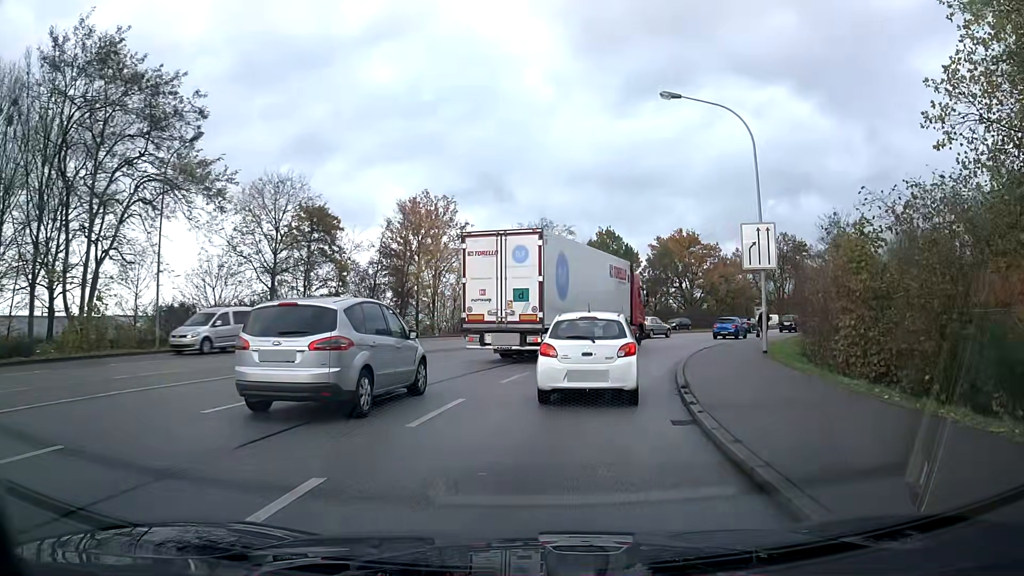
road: primary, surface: asphalt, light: Day
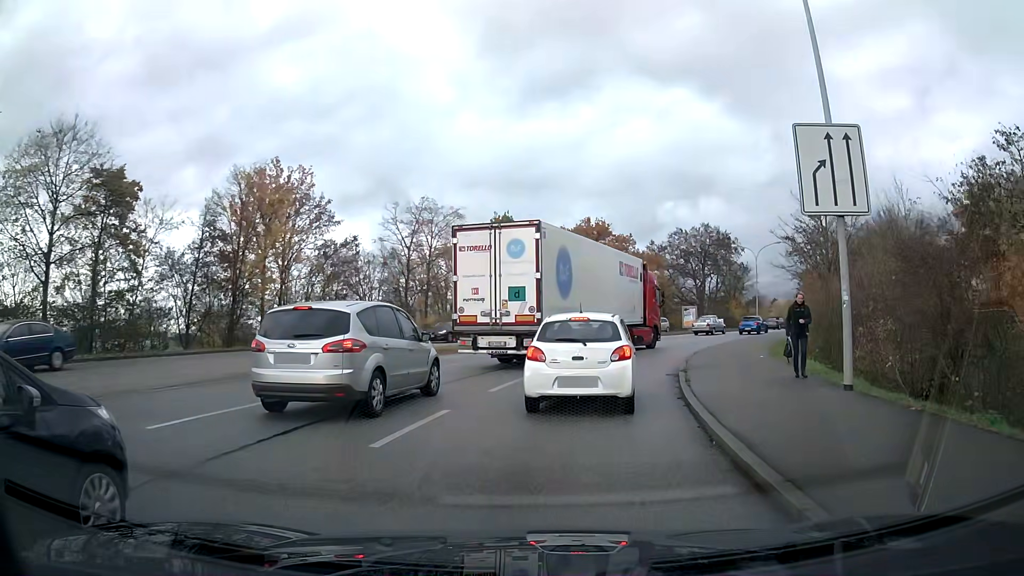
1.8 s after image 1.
(+0.9, +12.7) m; +9°
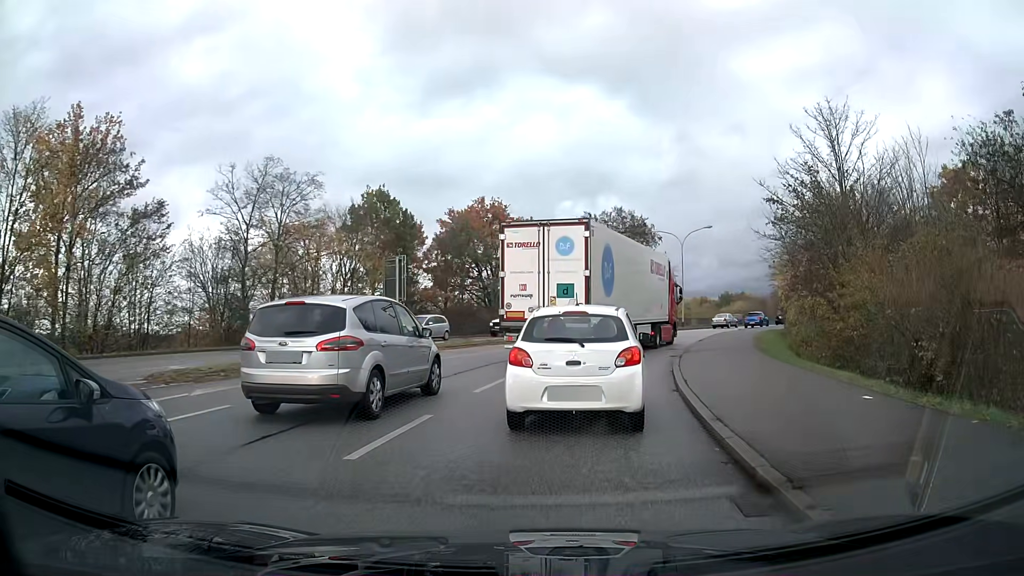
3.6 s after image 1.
(+0.9, +12.5) m; +9°
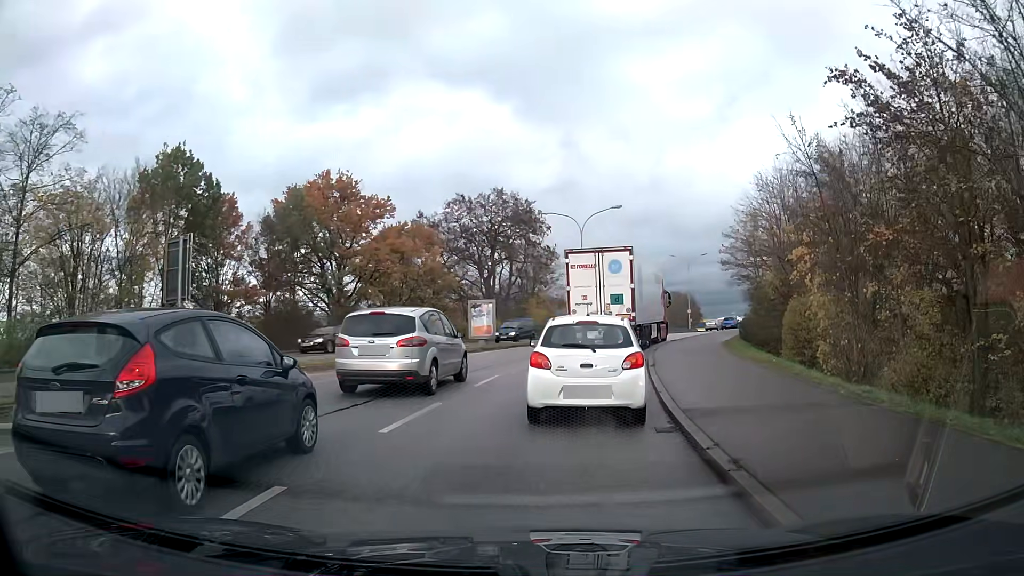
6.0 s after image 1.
(+1.5, +15.3) m; +10°
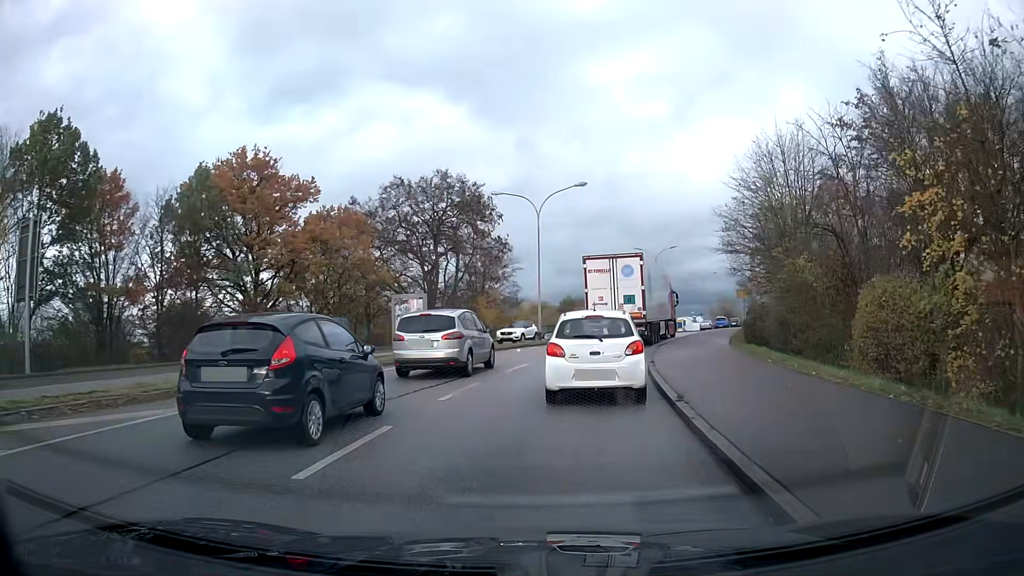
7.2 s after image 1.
(+0.3, +8.6) m; +4°
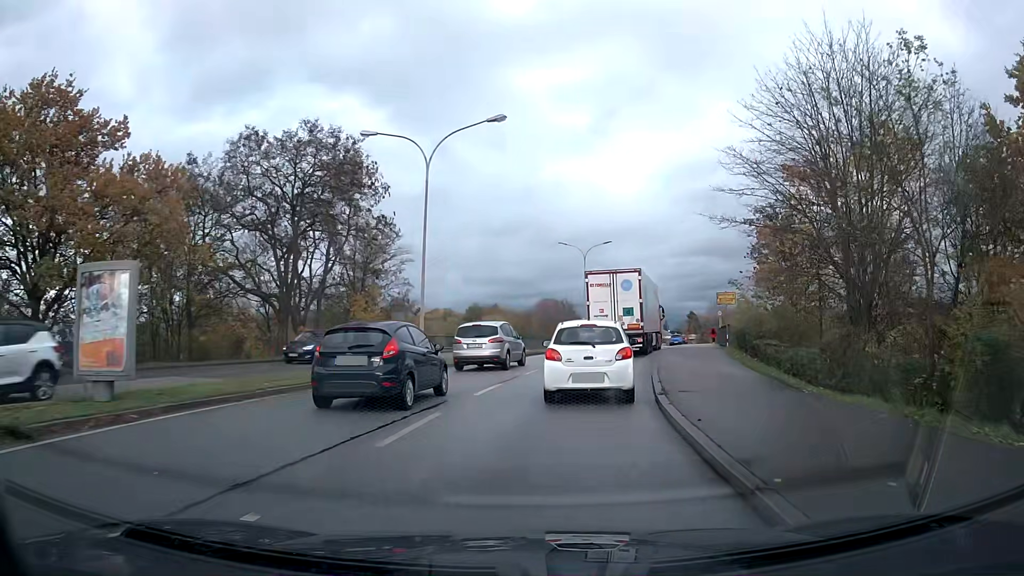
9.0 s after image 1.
(+1.0, +15.8) m; +8°
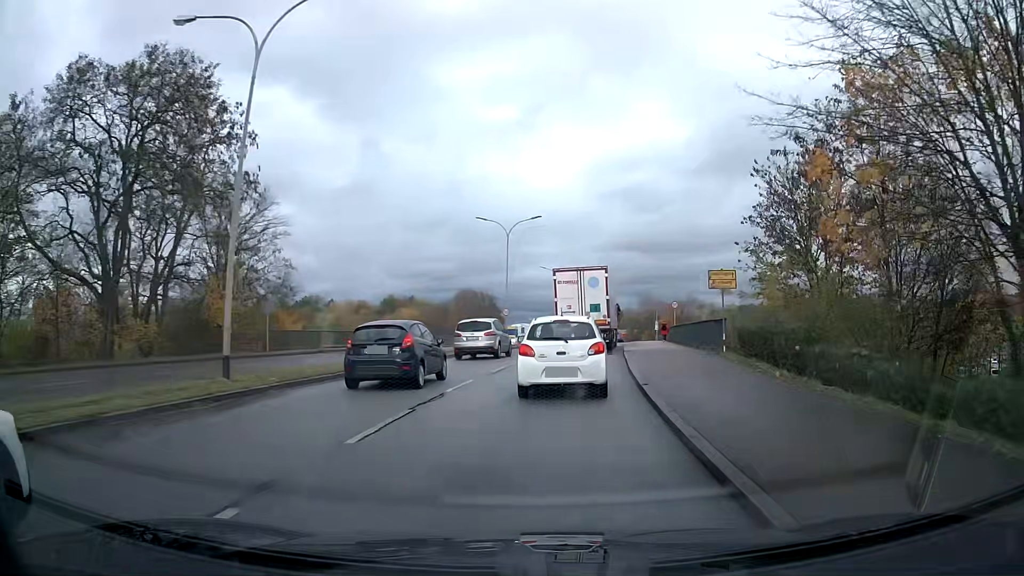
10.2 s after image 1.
(+0.7, +11.7) m; +6°
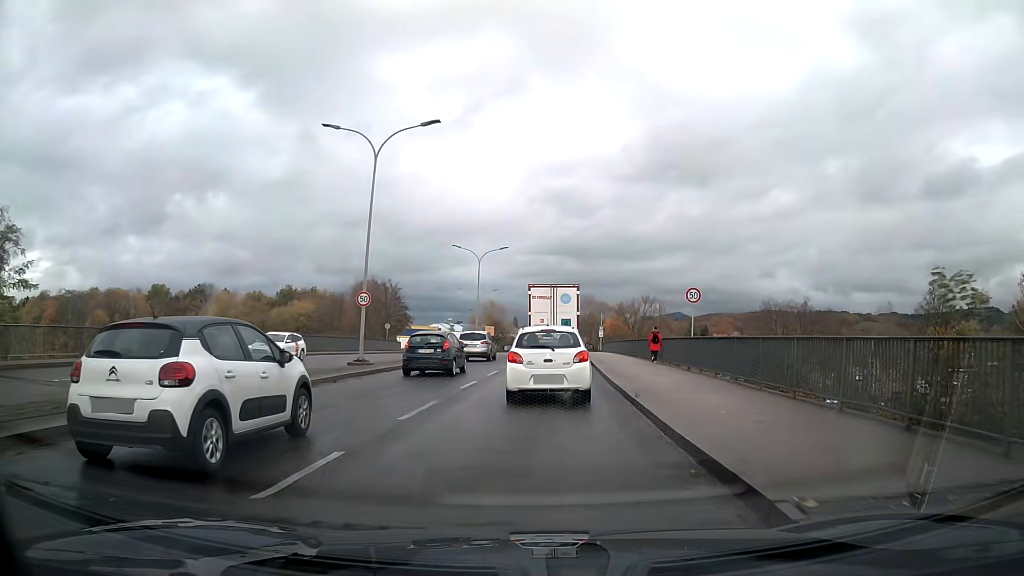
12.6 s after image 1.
(+1.6, +24.5) m; +6°
